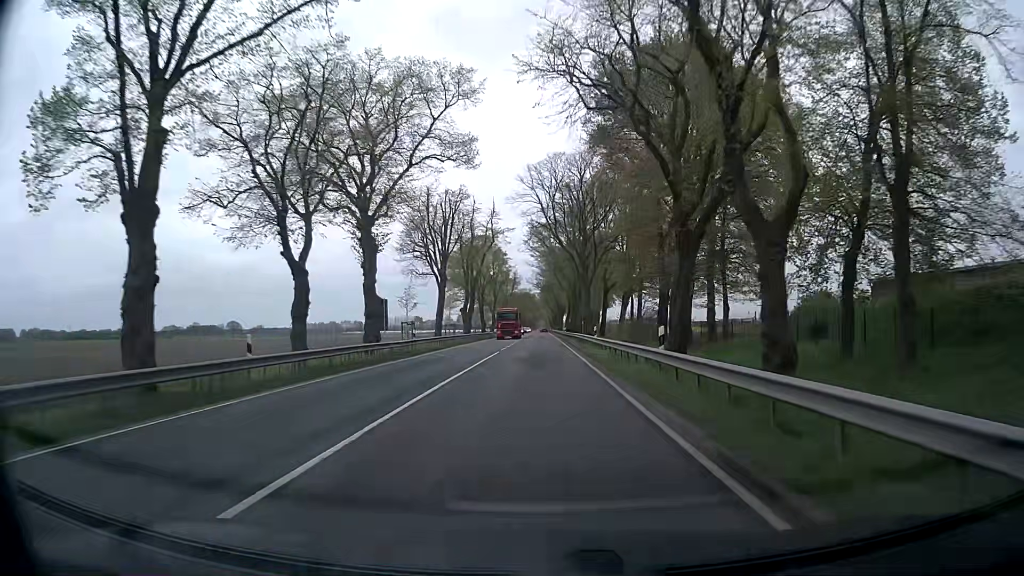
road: primary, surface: asphalt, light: Day
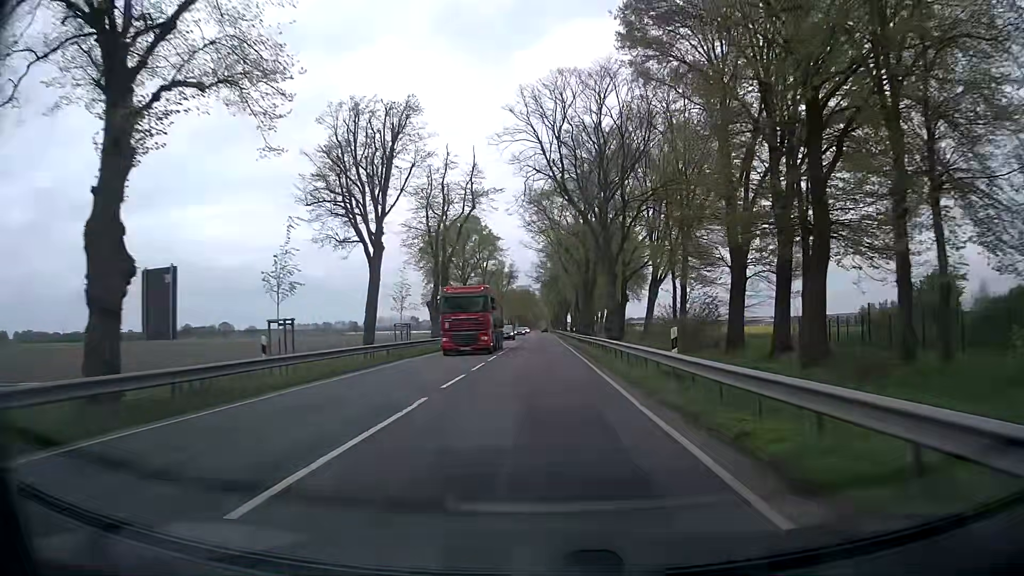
(+0.1, +21.6) m; +1°
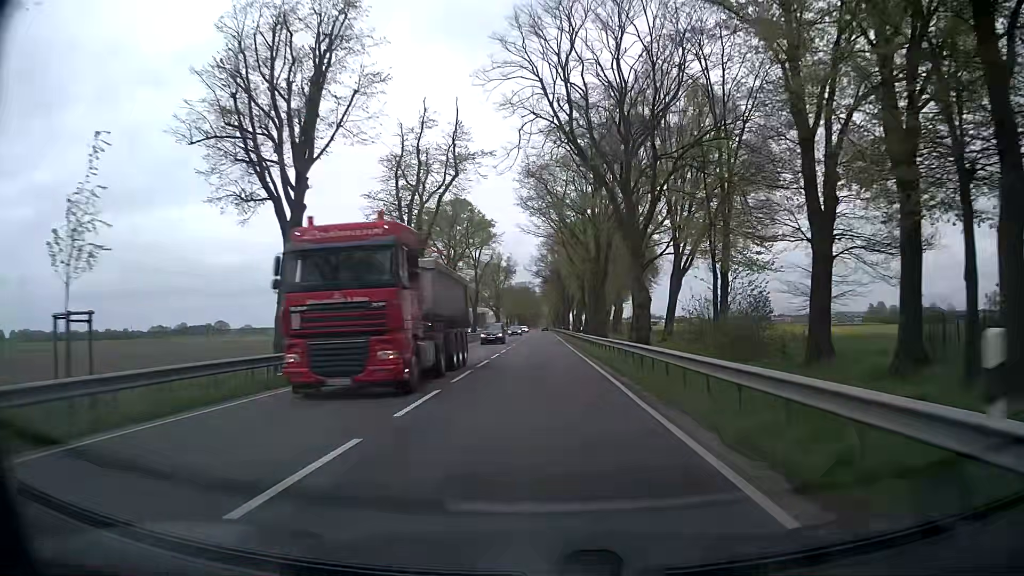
(-0.1, +11.0) m; 0°
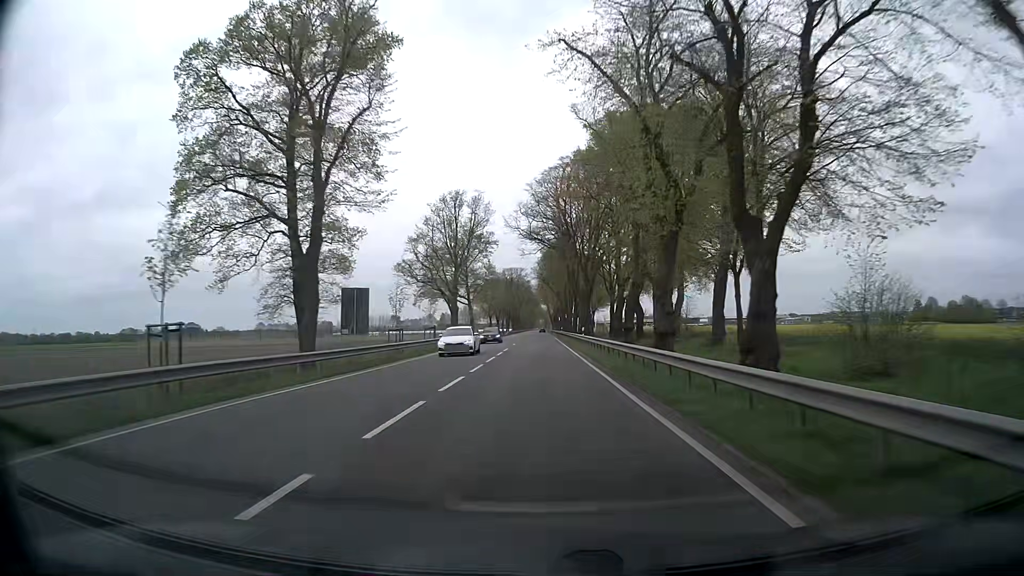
(-0.1, +57.0) m; 0°
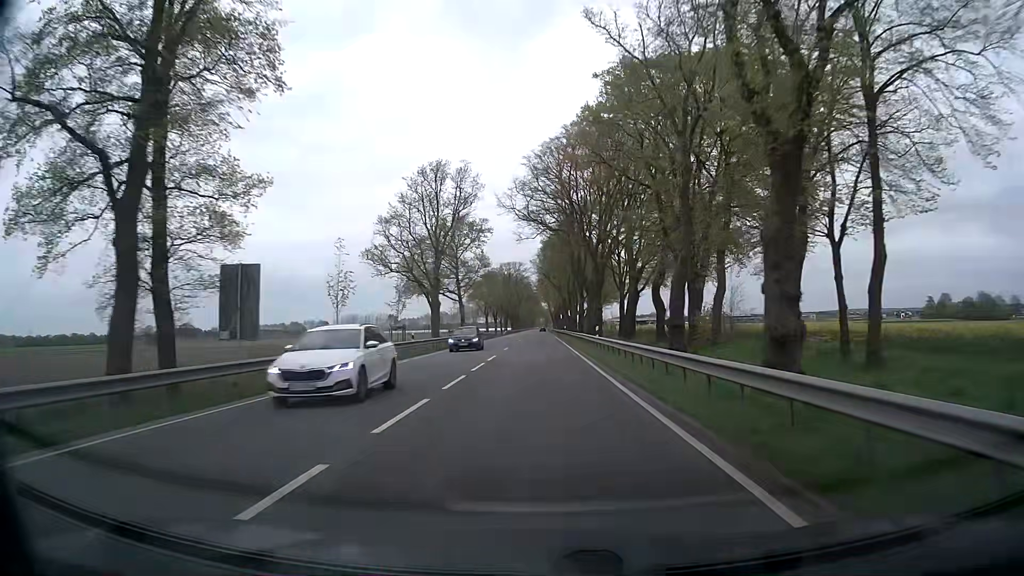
(0.0, +11.7) m; 0°
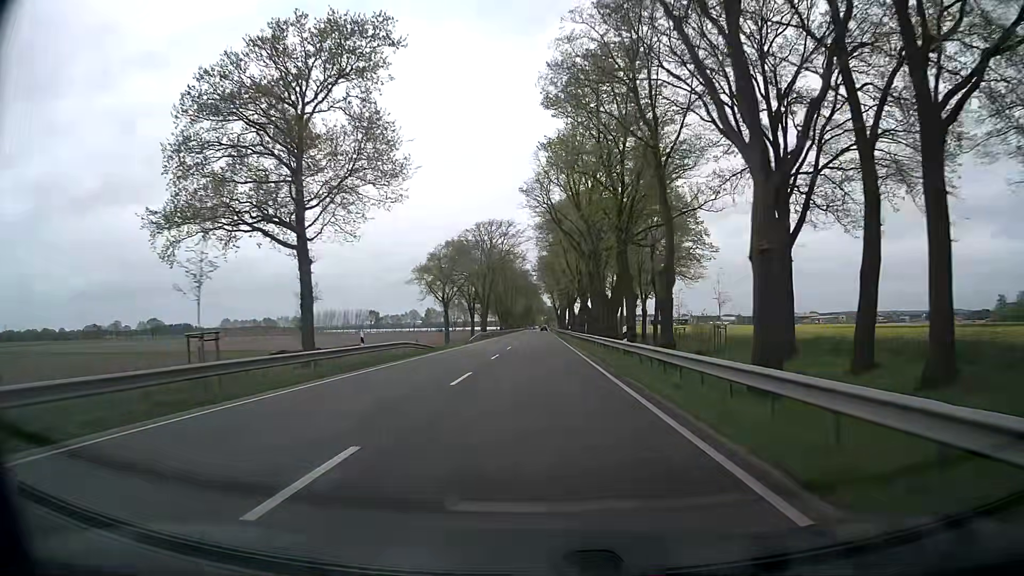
(-0.3, +59.6) m; 0°
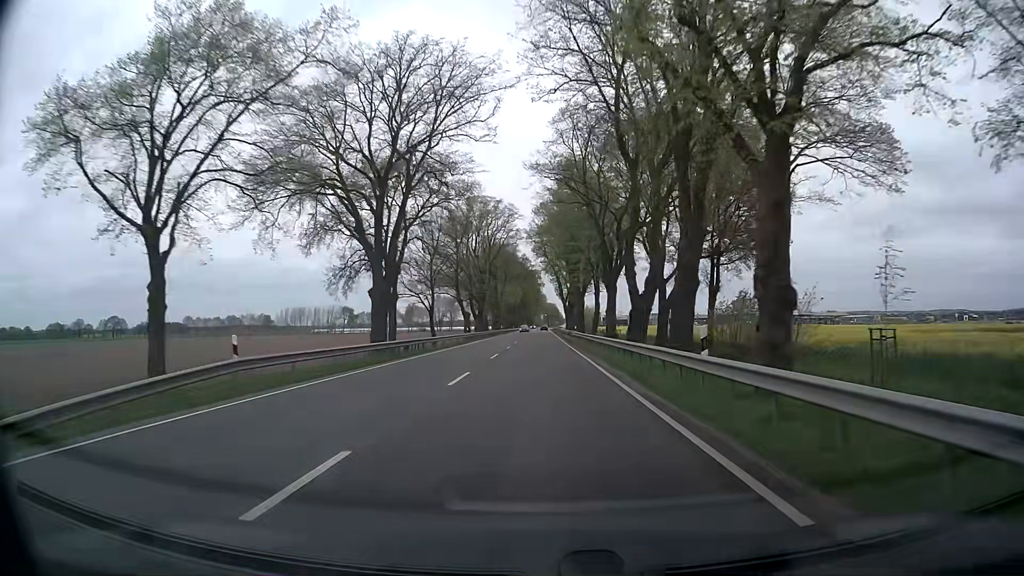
(-0.1, +60.5) m; 0°
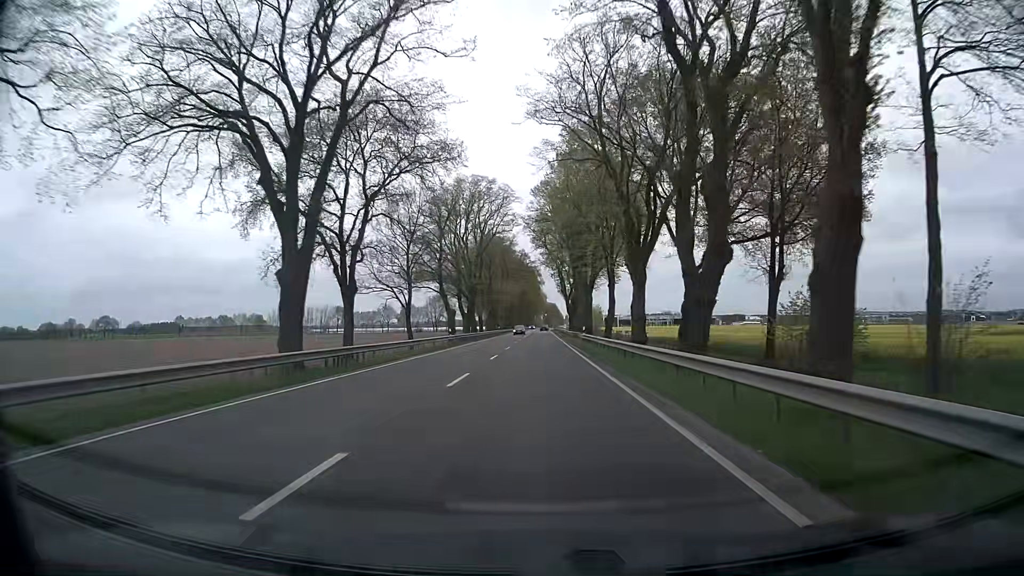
(0.0, +12.1) m; 0°
(0, +10) (0, +20) (0, +30) (0, +40) (0, +50) (0, +60) (0, +70) (0, +80) (0, +90) (0, +100) m
